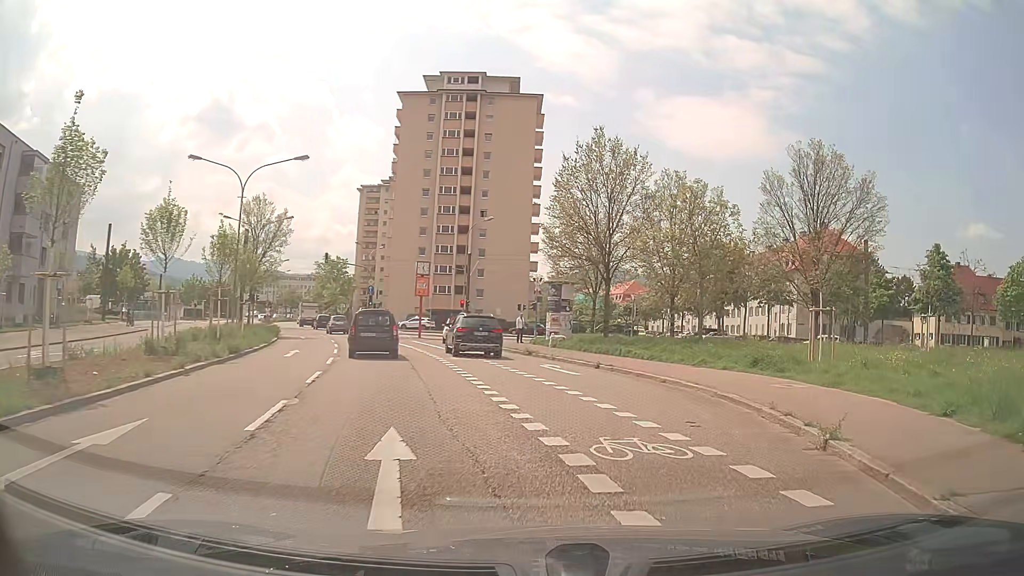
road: secondary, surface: asphalt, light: Day
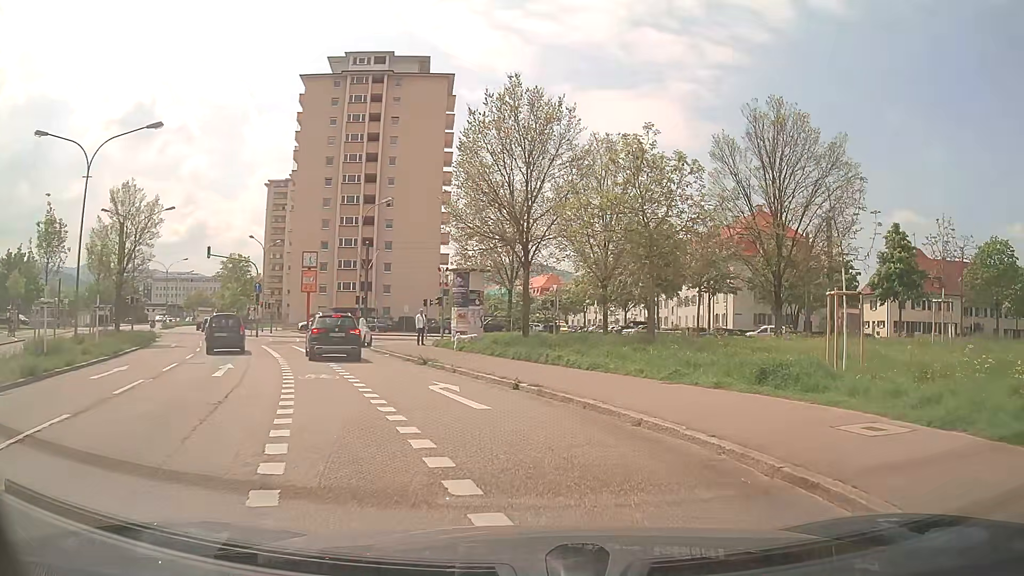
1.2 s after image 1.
(+0.5, +7.3) m; +7°
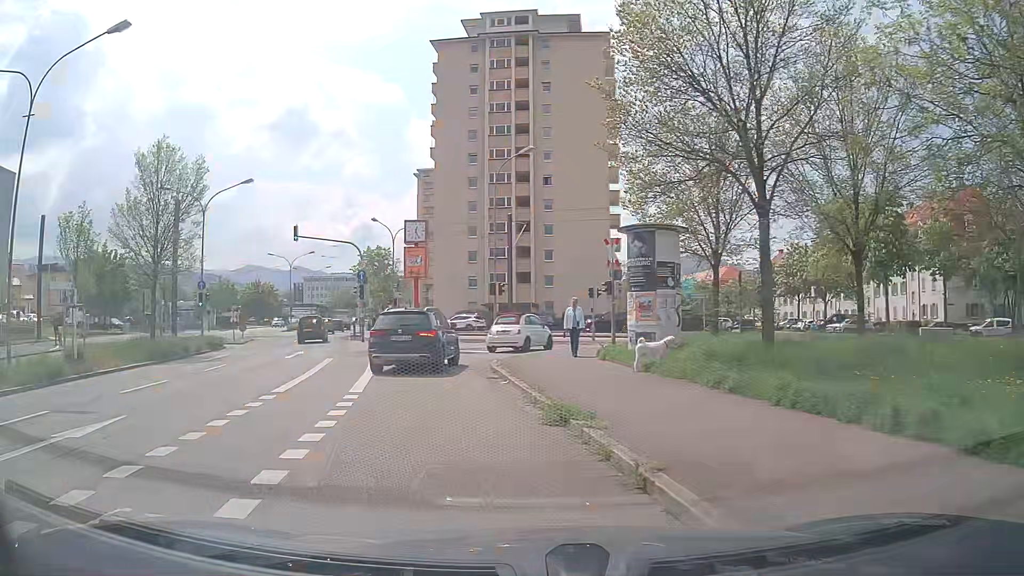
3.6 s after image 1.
(-1.3, +12.9) m; -16°
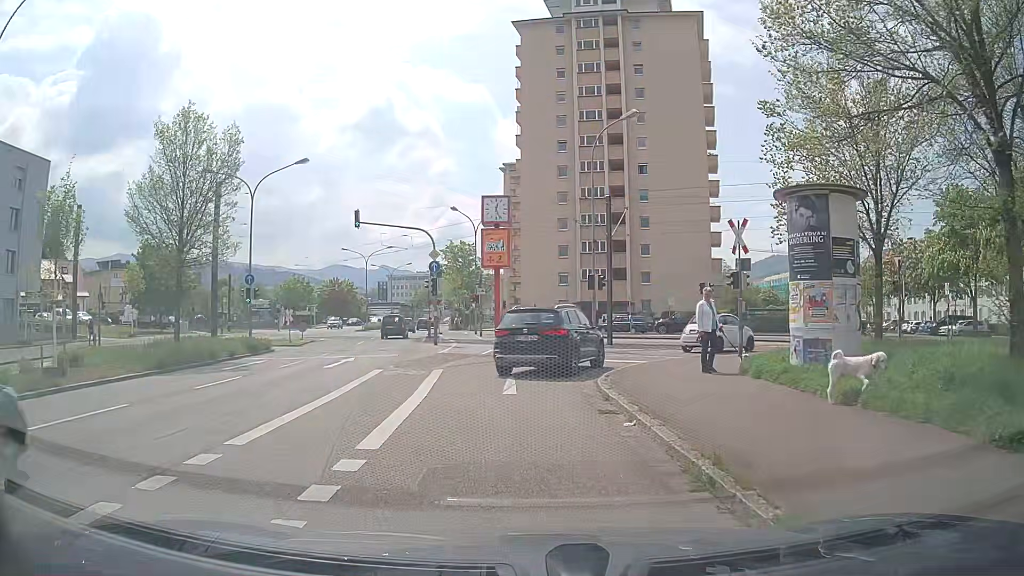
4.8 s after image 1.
(-0.4, +5.6) m; -7°
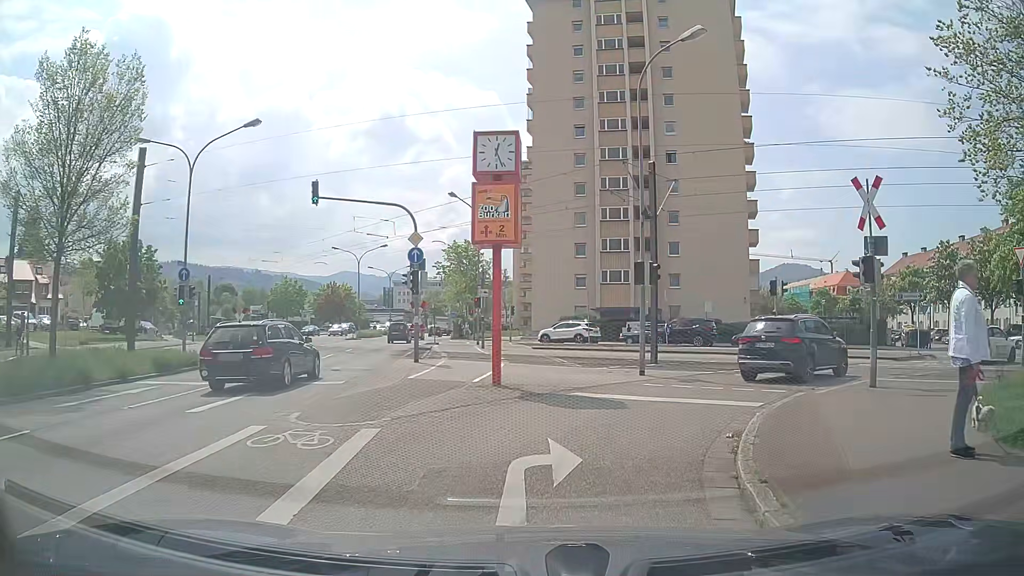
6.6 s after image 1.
(-0.2, +8.9) m; -1°
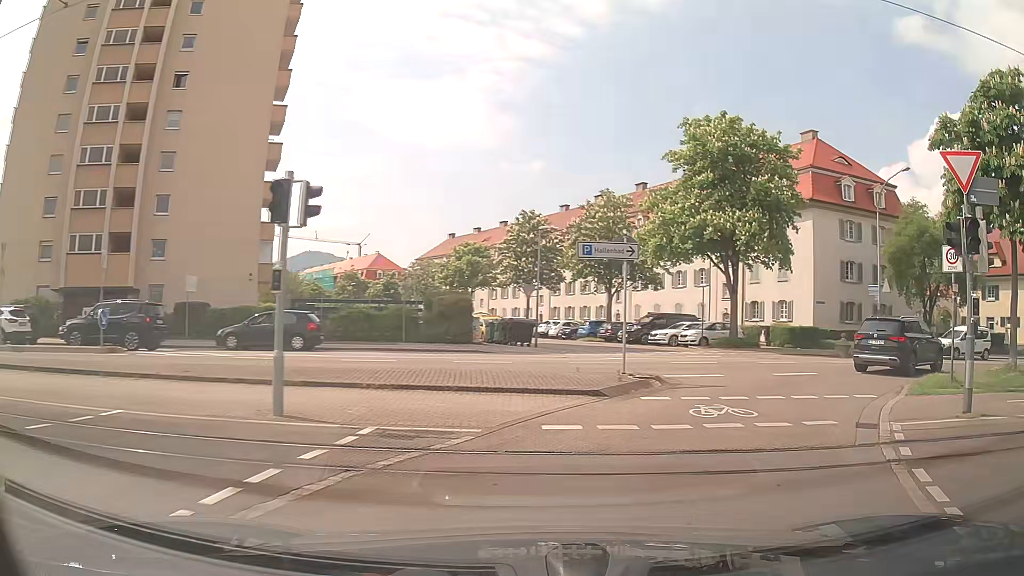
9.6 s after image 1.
(+5.3, +16.6) m; +41°
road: residential
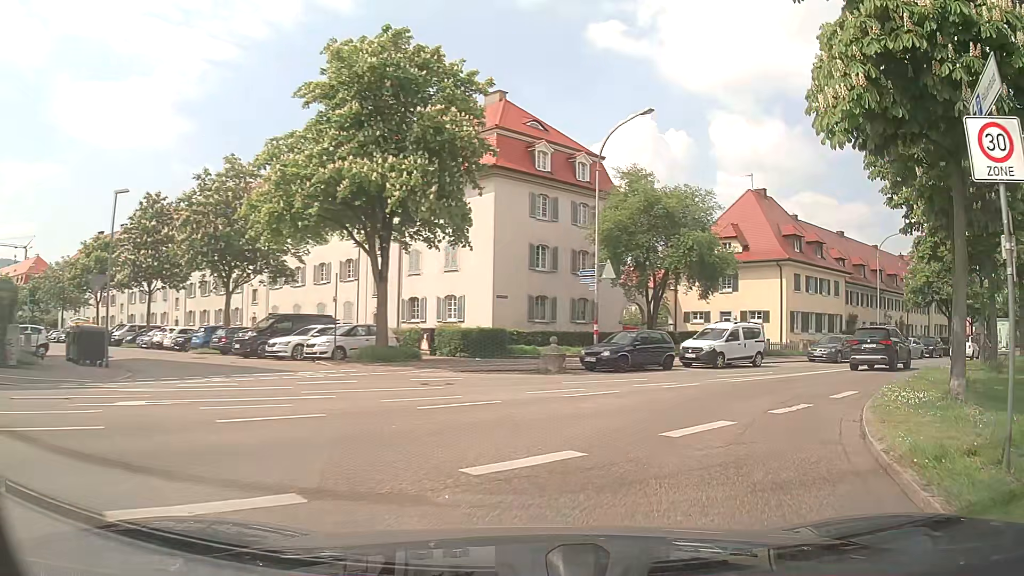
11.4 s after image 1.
(+2.8, +10.8) m; +28°
